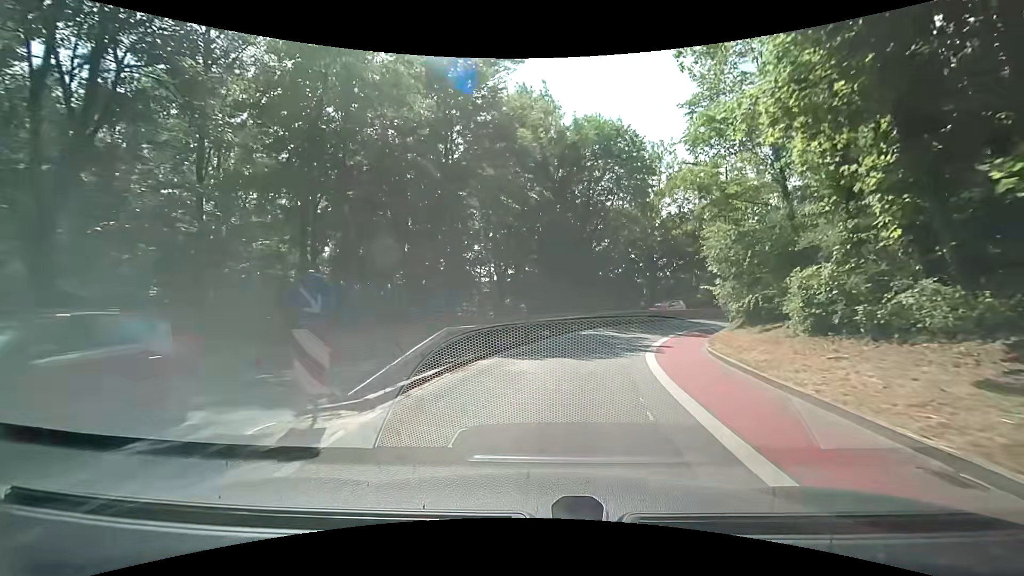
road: secondary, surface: asphalt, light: Day
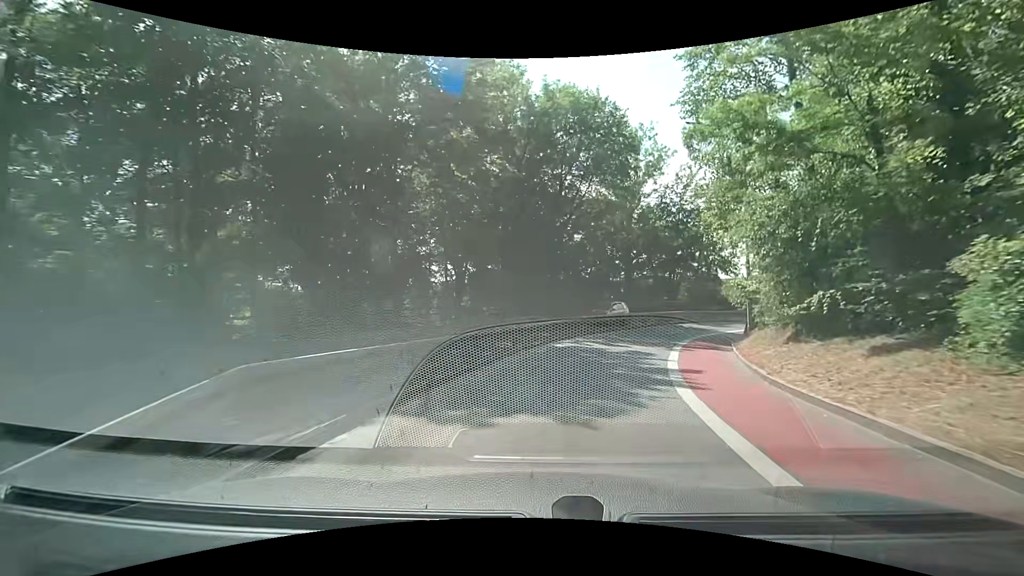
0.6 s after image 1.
(+0.2, +6.7) m; +3°
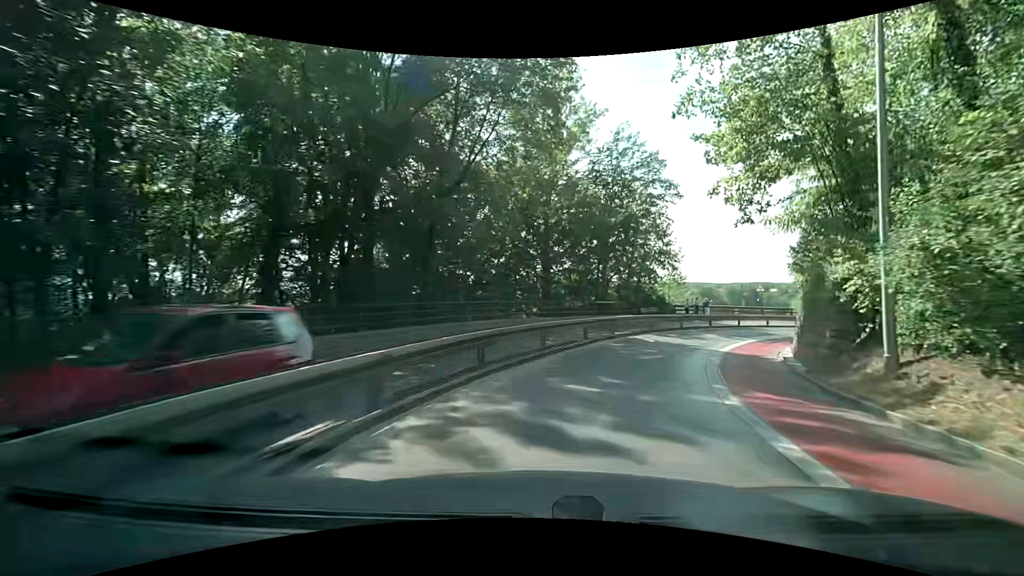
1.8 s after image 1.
(+1.1, +13.2) m; +11°
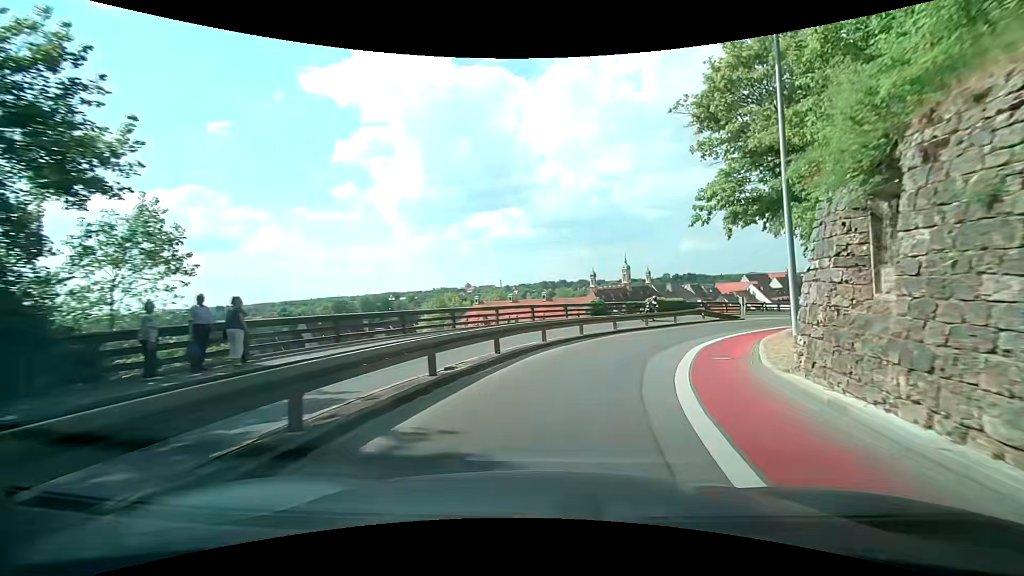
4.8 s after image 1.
(+10.4, +28.9) m; +39°
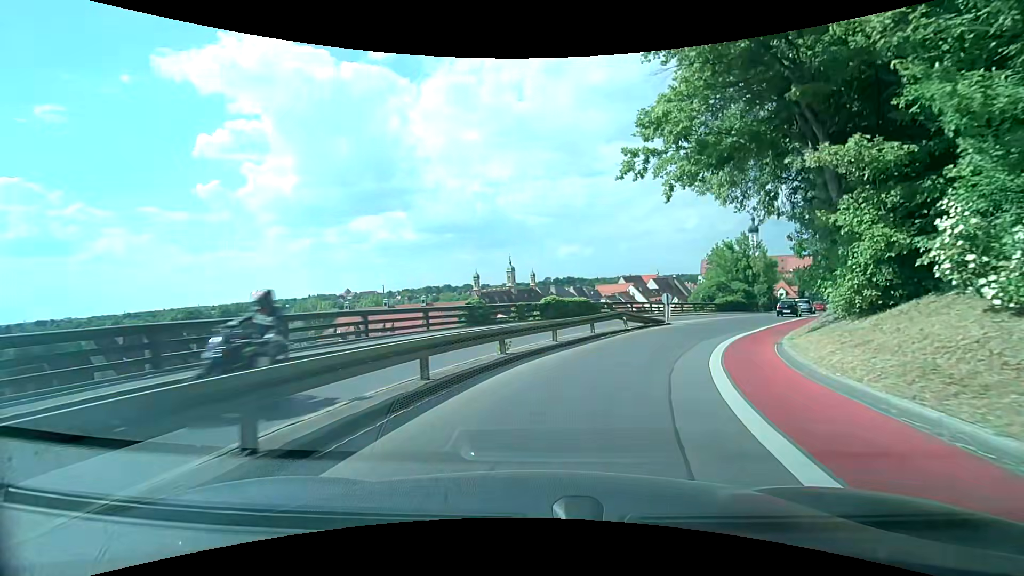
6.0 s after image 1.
(+1.2, +12.1) m; +12°
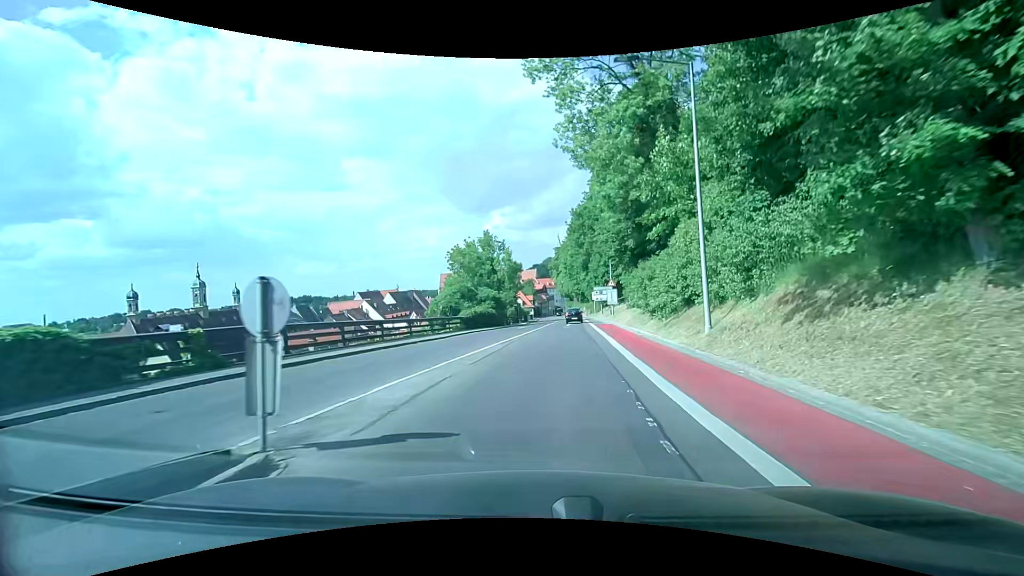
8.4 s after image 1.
(+6.4, +22.8) m; +29°
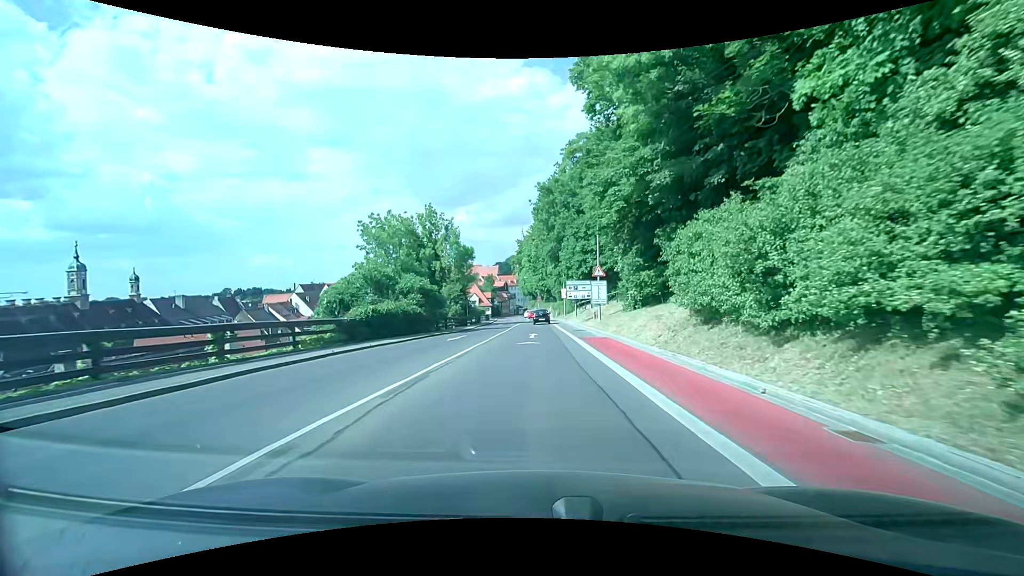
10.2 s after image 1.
(+0.7, +17.5) m; +4°
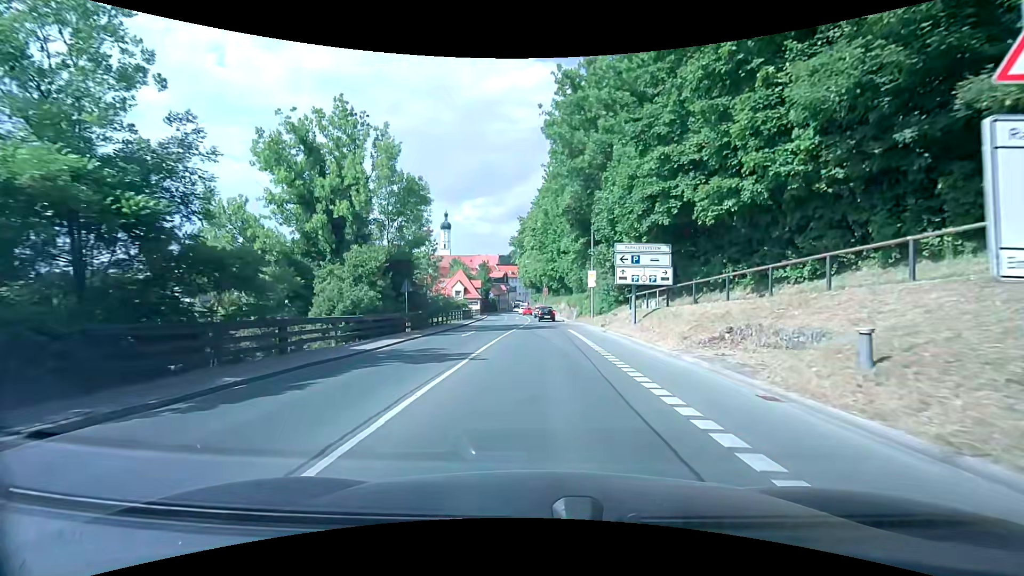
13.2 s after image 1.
(-0.4, +28.8) m; 0°
